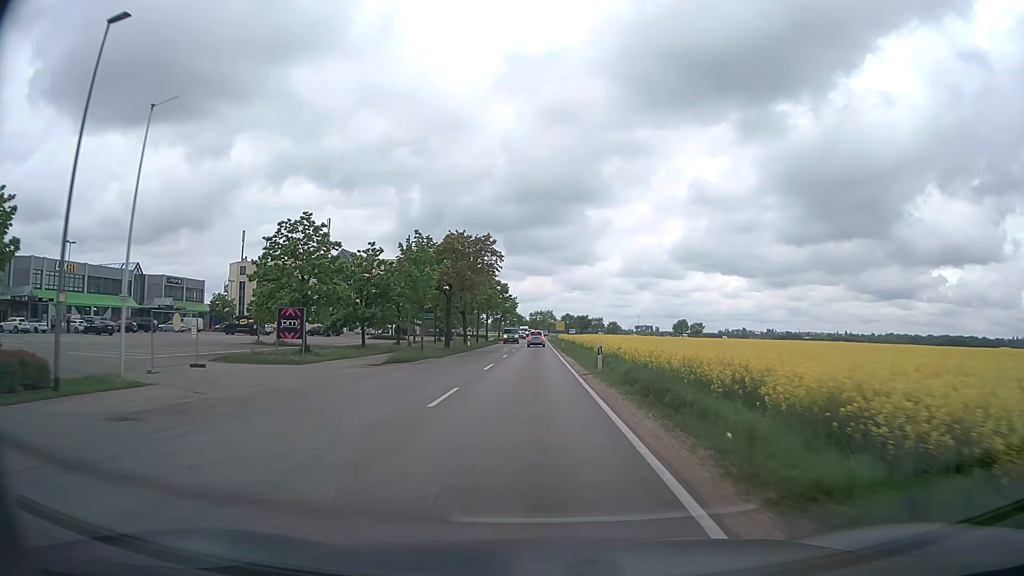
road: secondary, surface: asphalt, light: Day
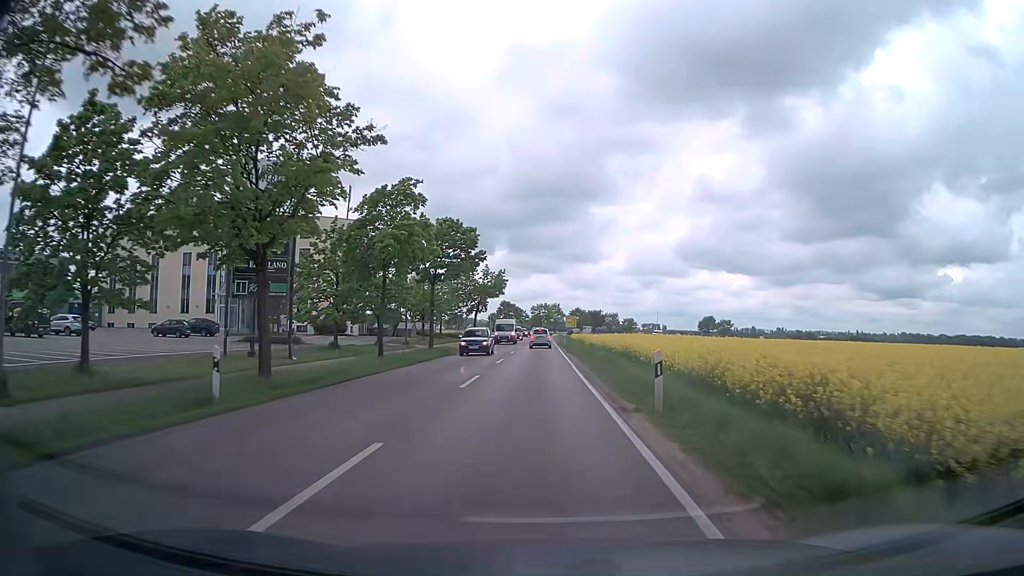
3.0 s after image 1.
(-0.2, +44.0) m; 0°
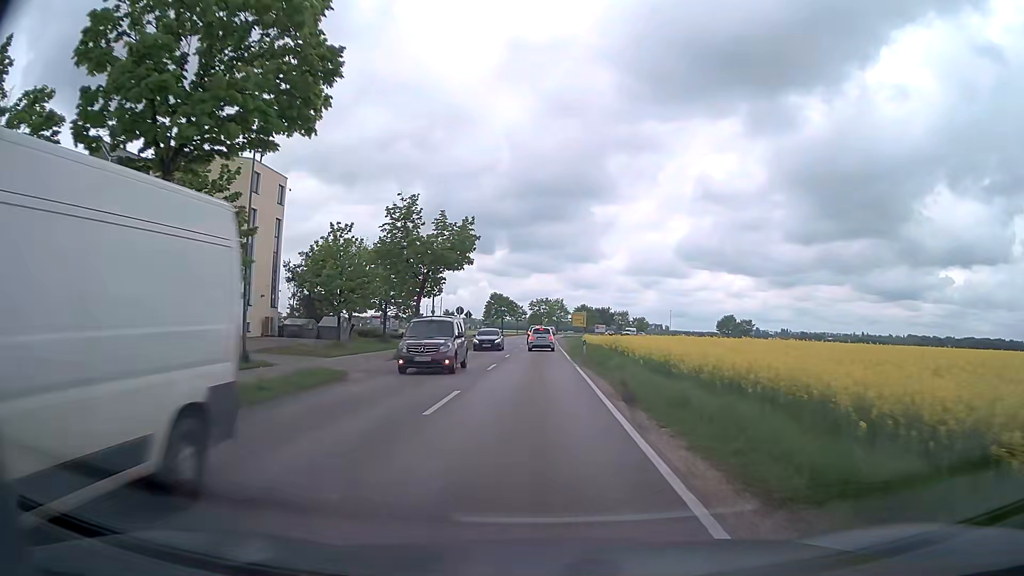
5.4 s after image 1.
(0.0, +29.0) m; 0°
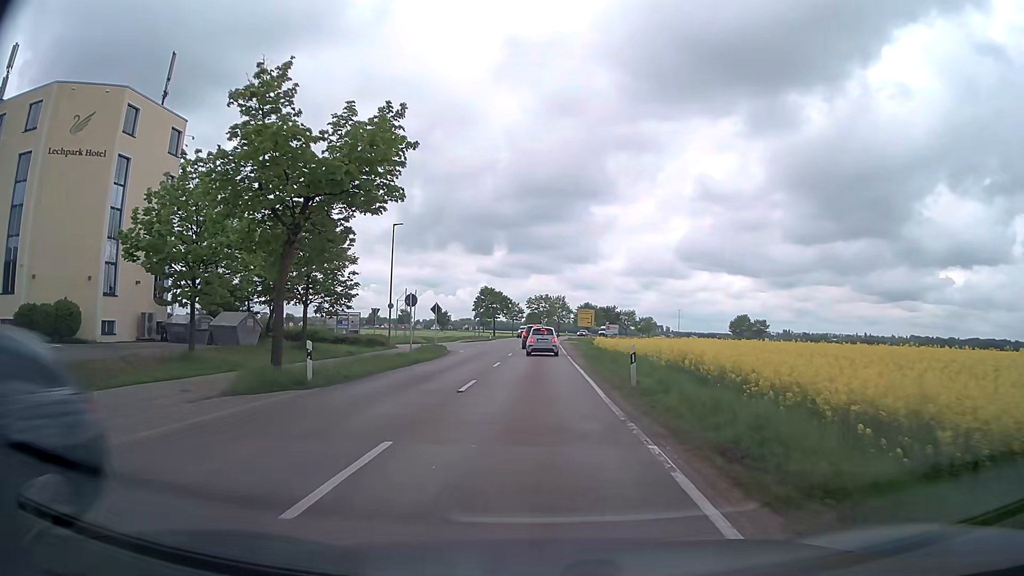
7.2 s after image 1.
(0.0, +17.8) m; 0°
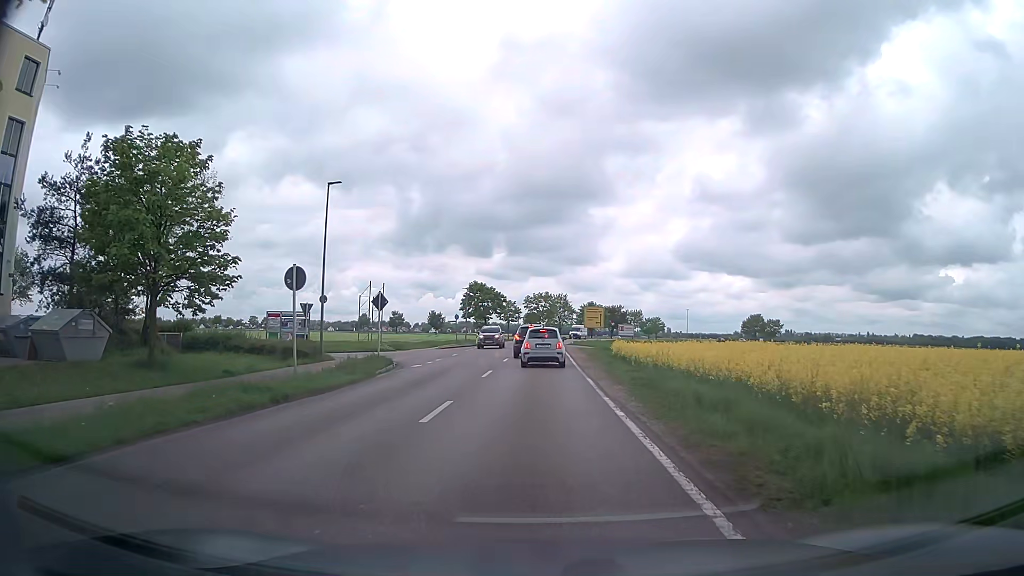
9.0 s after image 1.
(-0.1, +14.5) m; -1°
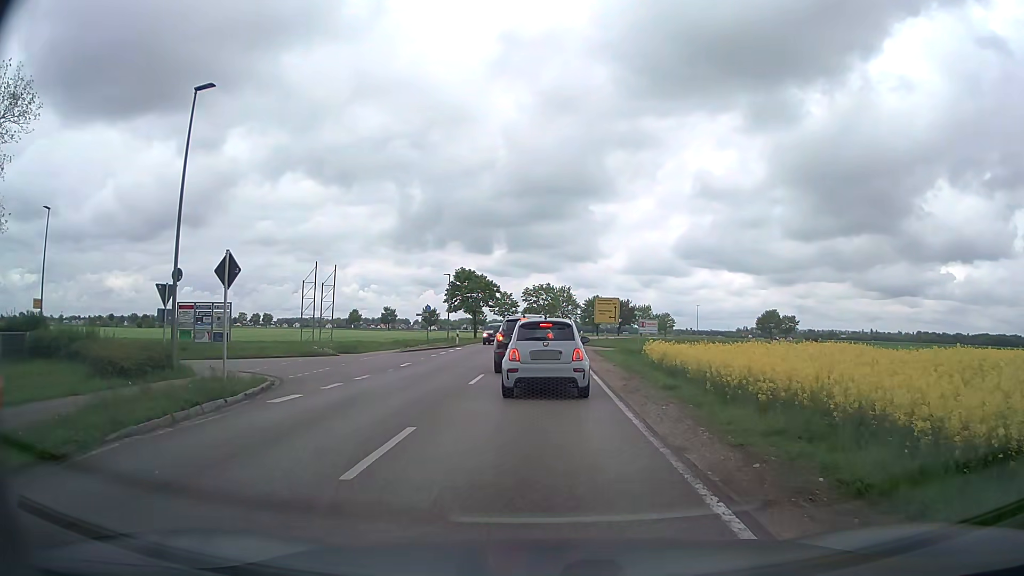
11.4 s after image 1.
(+0.1, +13.8) m; 0°
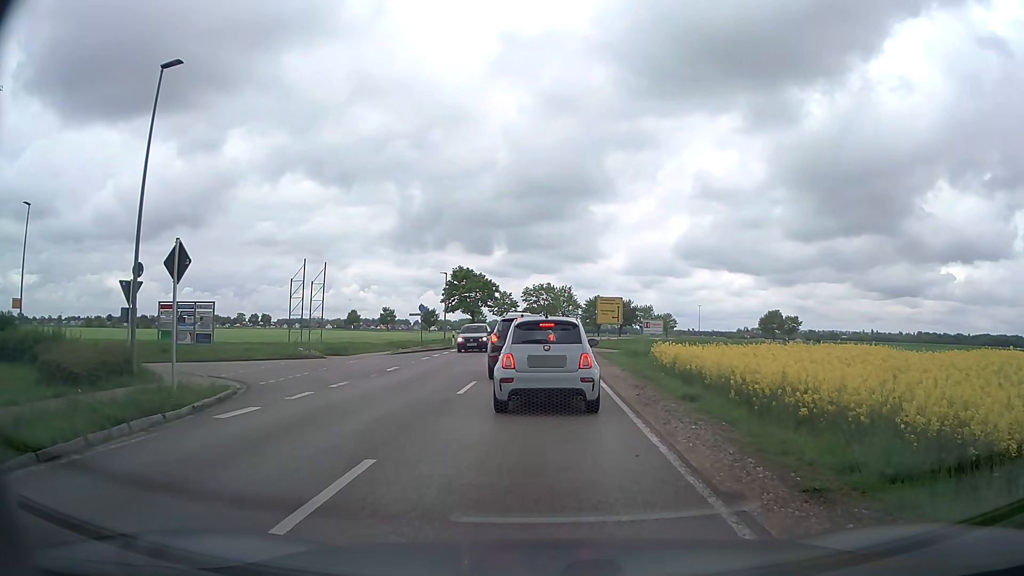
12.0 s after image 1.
(0.0, +2.1) m; 0°
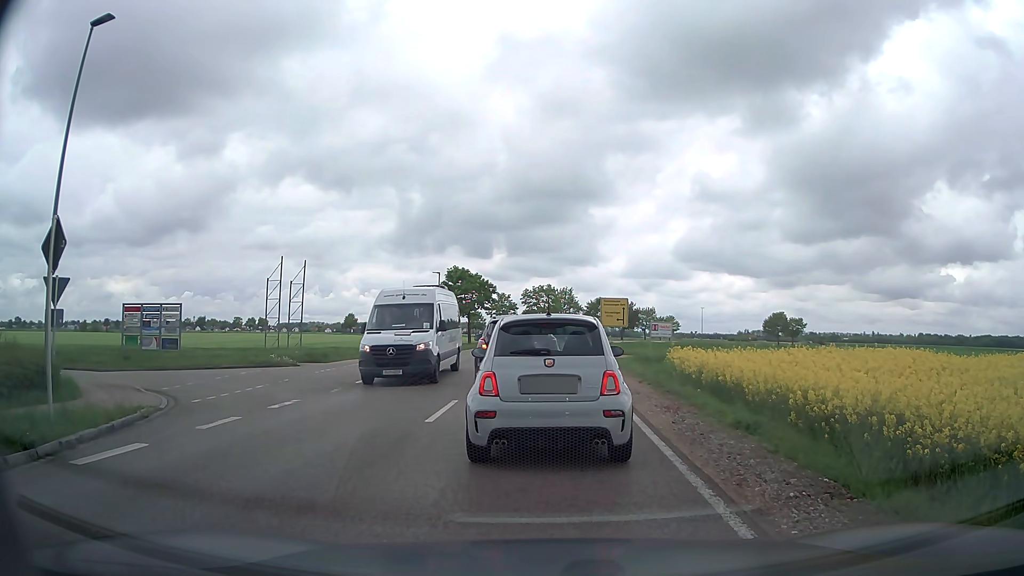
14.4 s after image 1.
(0.0, +3.5) m; -2°
(0, +10) (0, +20) (+1, +30) (+1, +40) (+2, +50) (+3, +60) (+4, +70) (+6, +80) (+8, +89) (+11, +99) m
